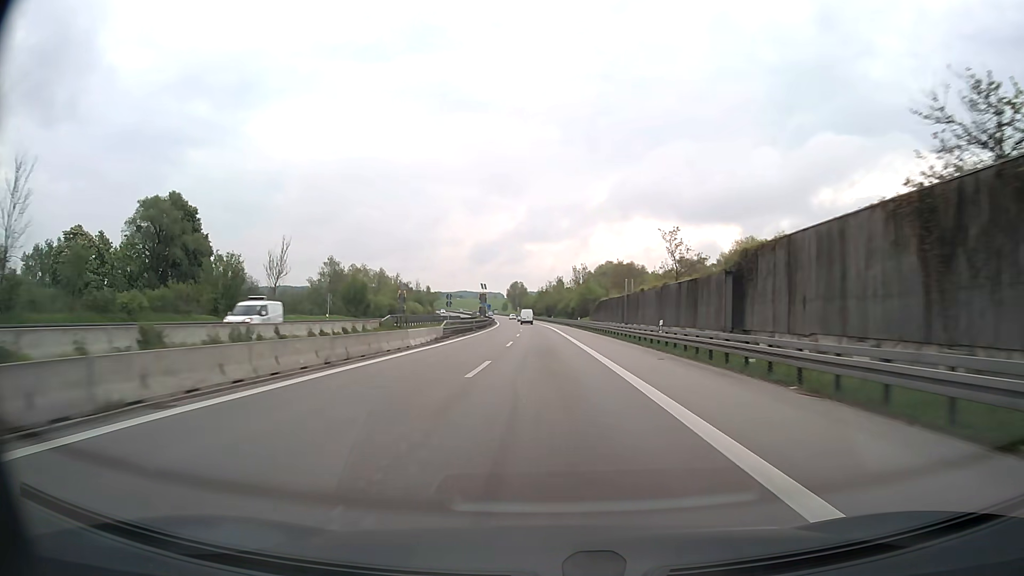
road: motorway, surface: asphalt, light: Day
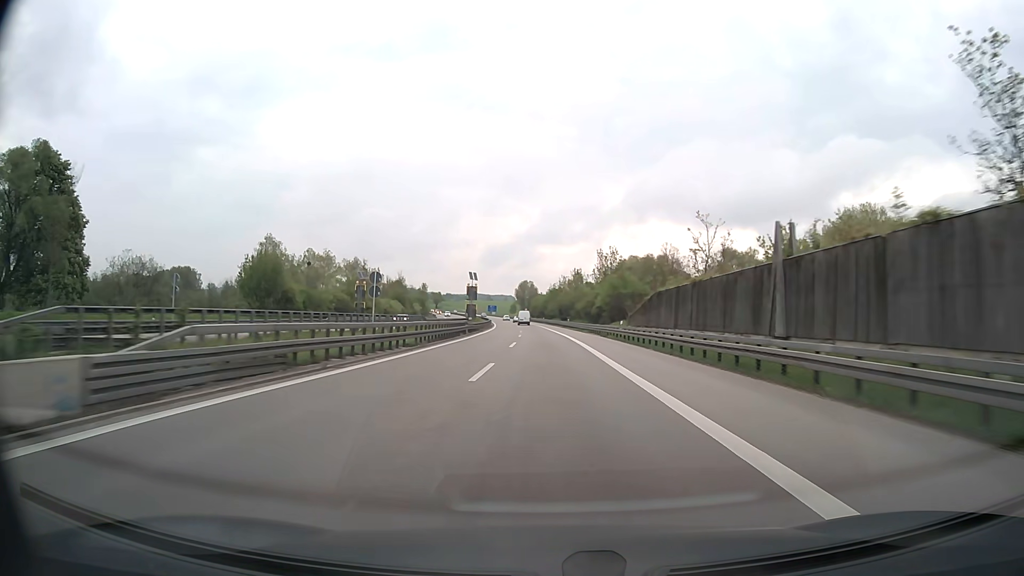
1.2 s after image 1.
(-0.3, +36.9) m; -1°
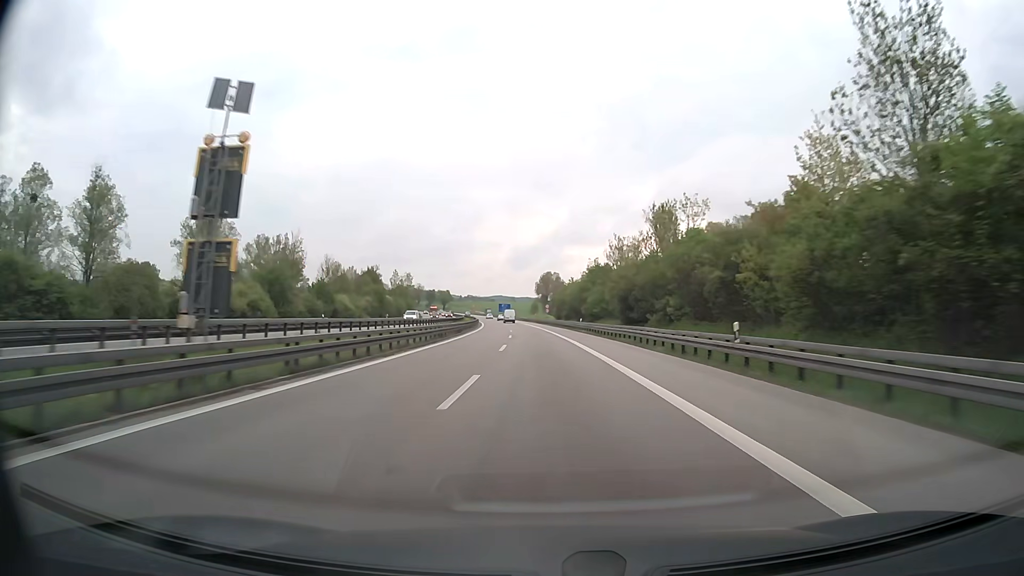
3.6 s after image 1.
(-1.4, +77.5) m; -2°
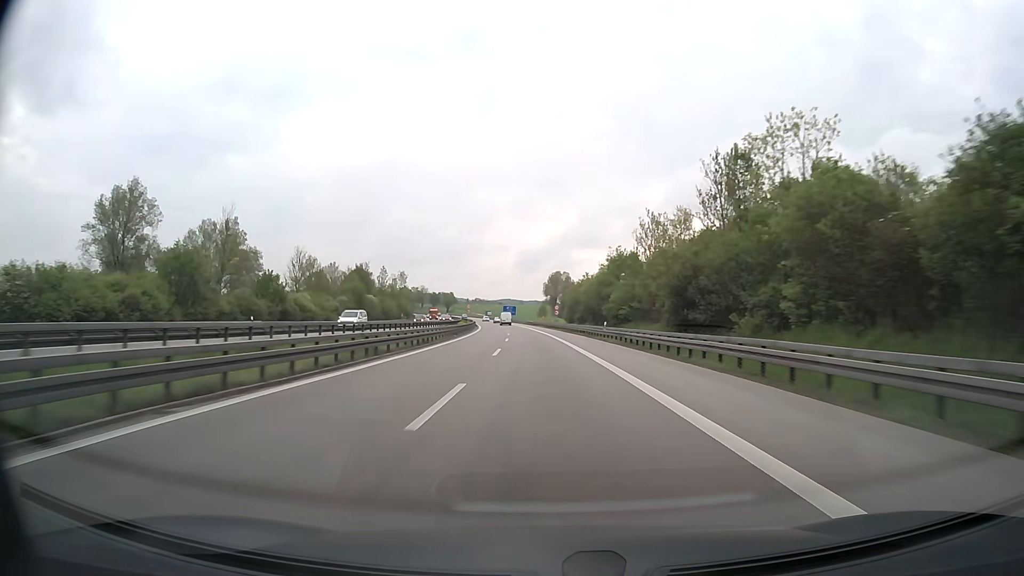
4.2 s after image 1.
(-0.1, +19.8) m; -1°
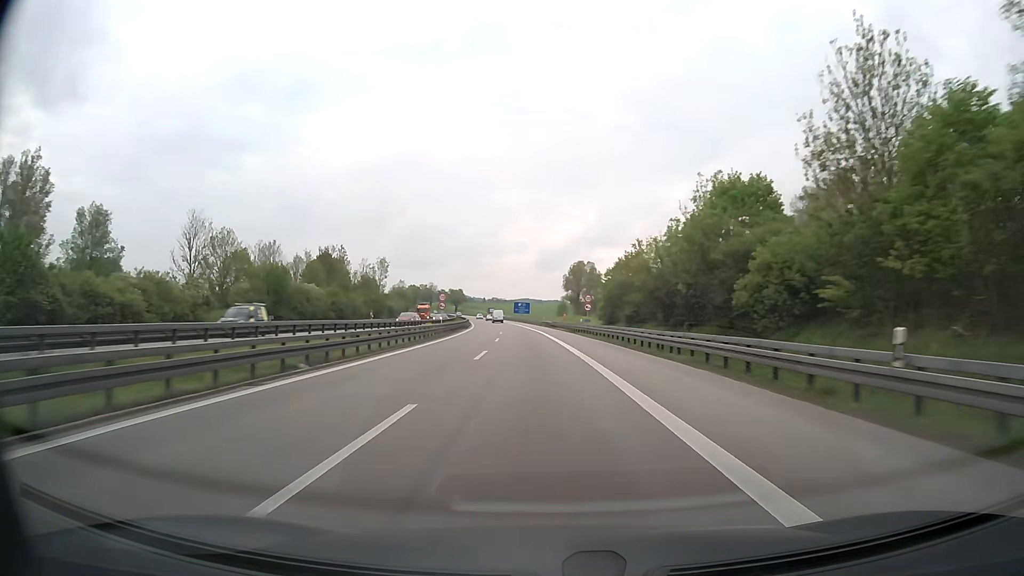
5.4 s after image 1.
(-0.6, +40.0) m; -2°
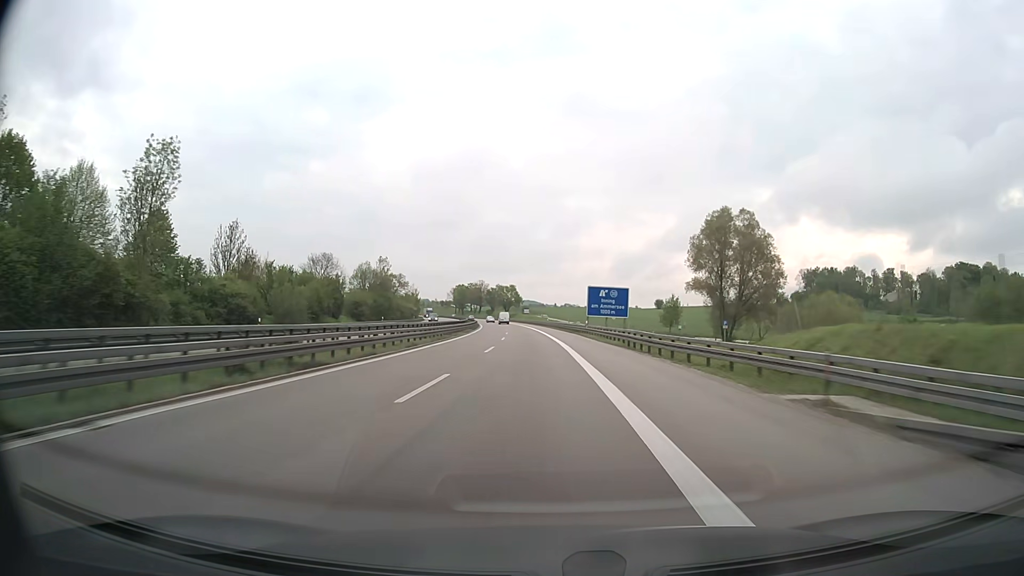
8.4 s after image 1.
(-4.8, +101.8) m; -6°
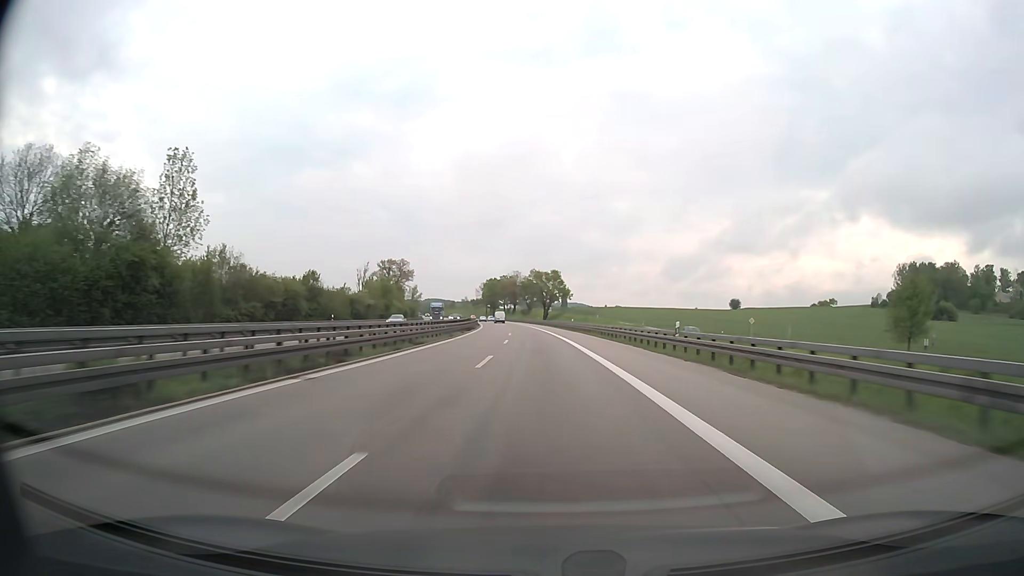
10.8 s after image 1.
(-3.1, +82.8) m; -4°
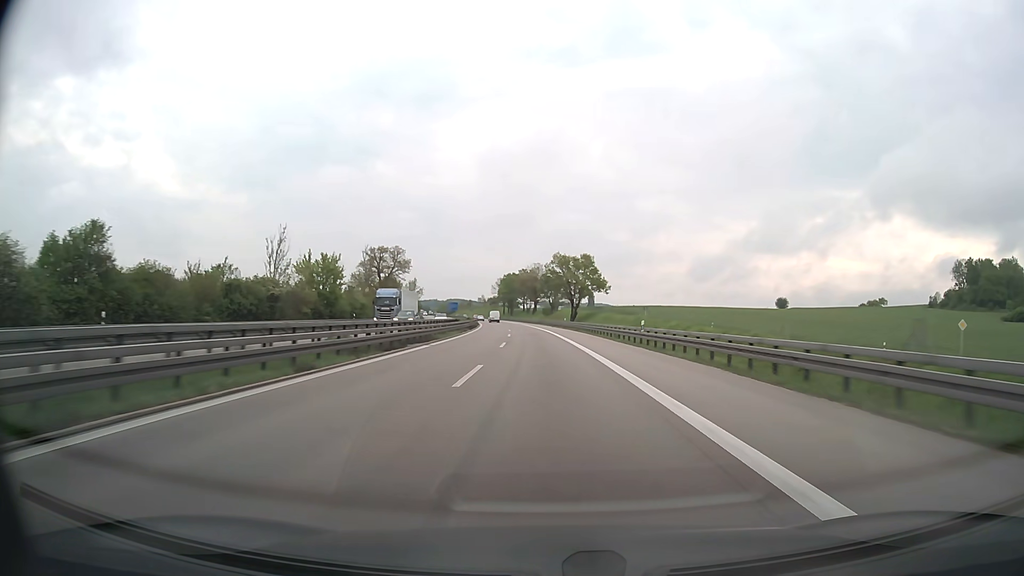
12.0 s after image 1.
(-0.7, +41.5) m; -2°
(0, +10) (0, +20) (0, +30) (-1, +40) (-1, +50) (-2, +60) (-2, +70) (-3, +80) (-4, +90) (-4, +100) m
